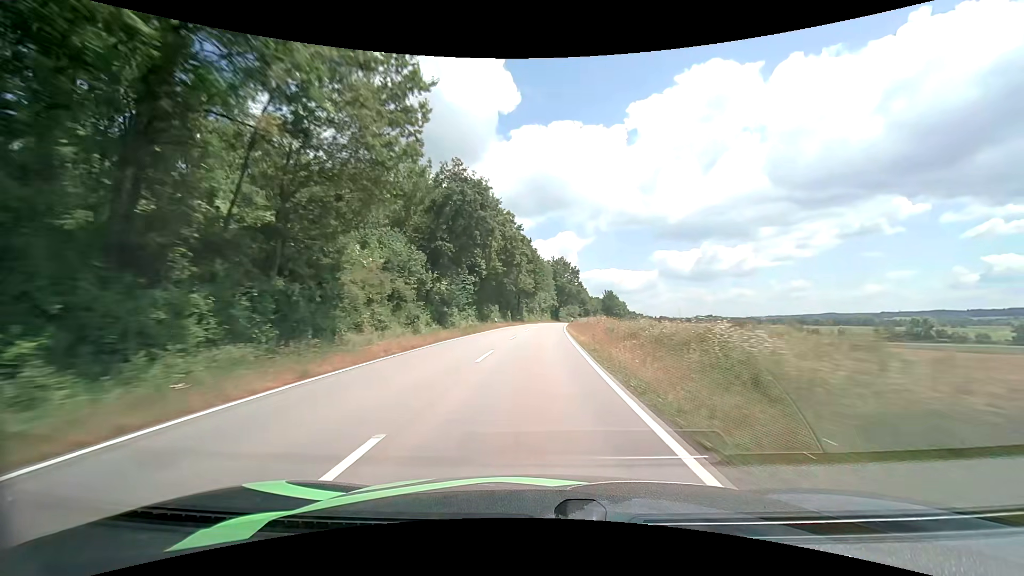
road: tertiary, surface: asphalt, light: Day
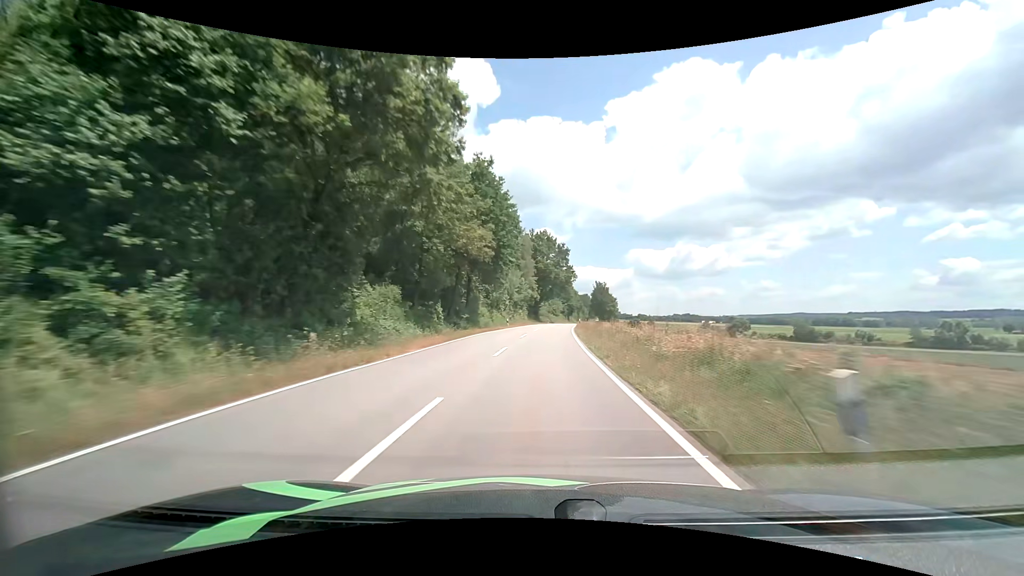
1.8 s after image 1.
(+0.9, +46.8) m; +3°
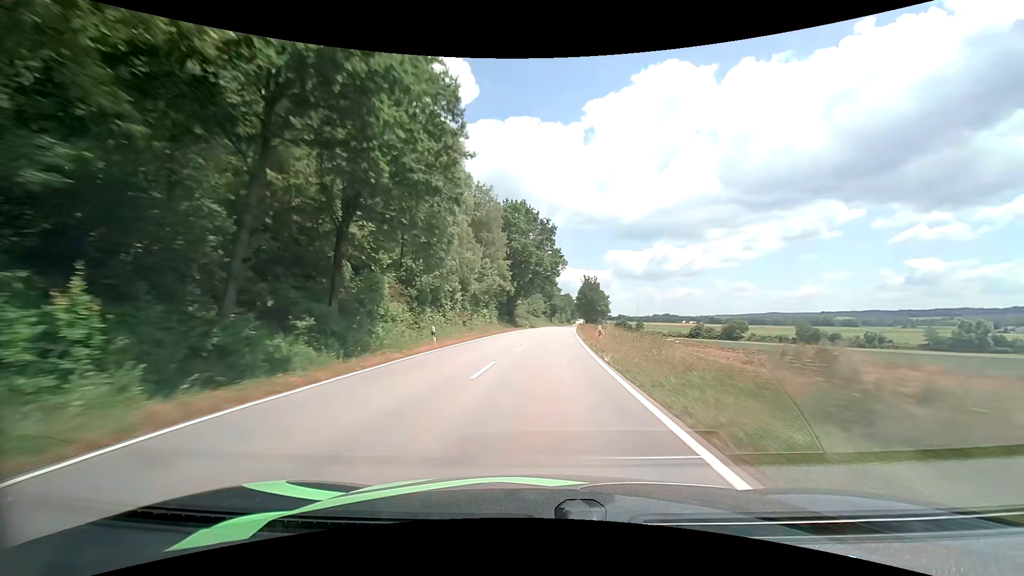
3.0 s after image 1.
(+0.6, +30.5) m; +2°
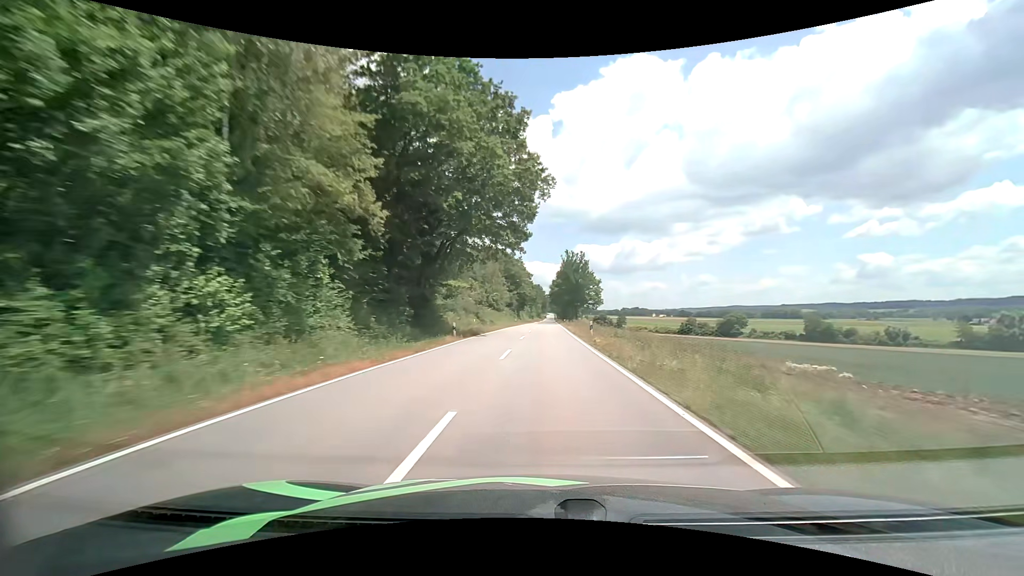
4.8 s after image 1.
(+1.5, +45.1) m; +4°
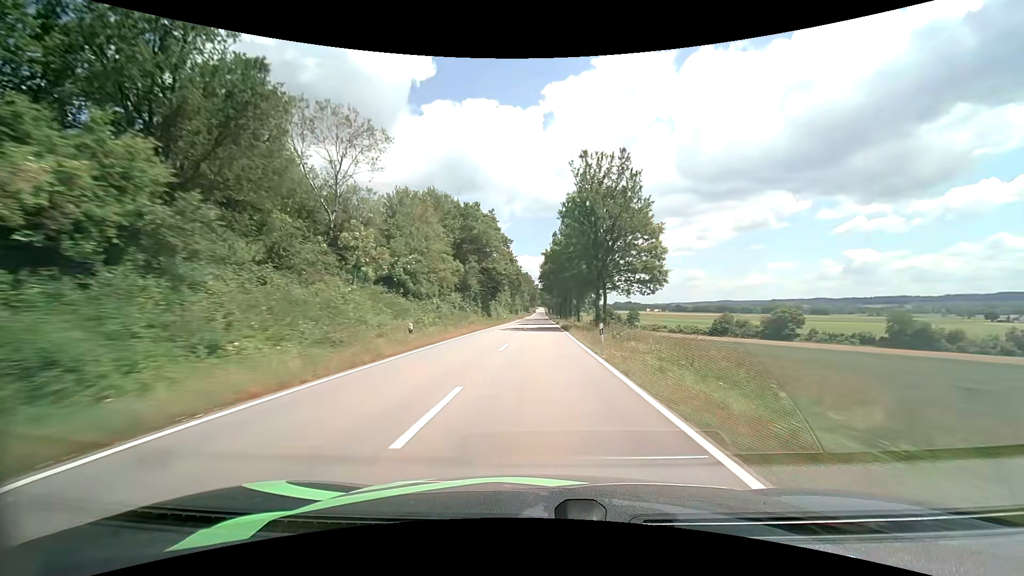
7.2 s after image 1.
(+1.2, +59.8) m; +1°
(0, +10) (0, +20) (0, +30) (0, +40) (0, +50) (0, +60) (0, +70) (0, +80) (0, +90) (0, +100) m
